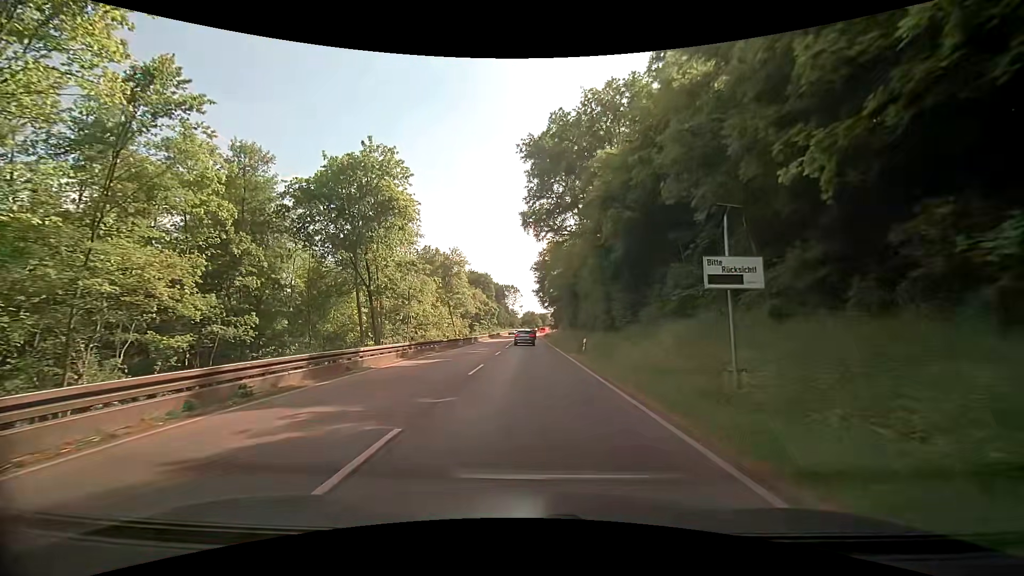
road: secondary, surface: asphalt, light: Day
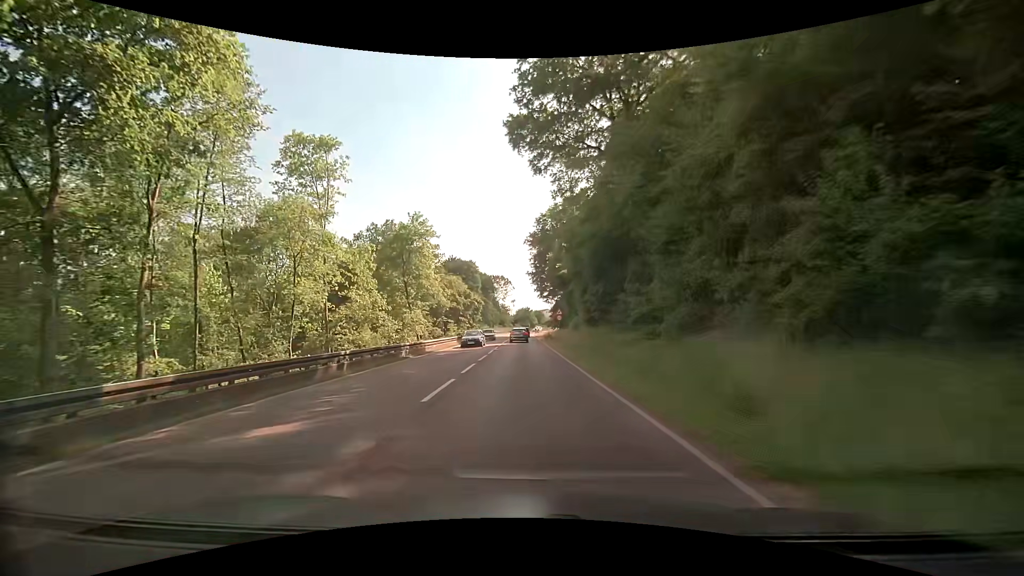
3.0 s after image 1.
(-0.1, +29.4) m; 0°
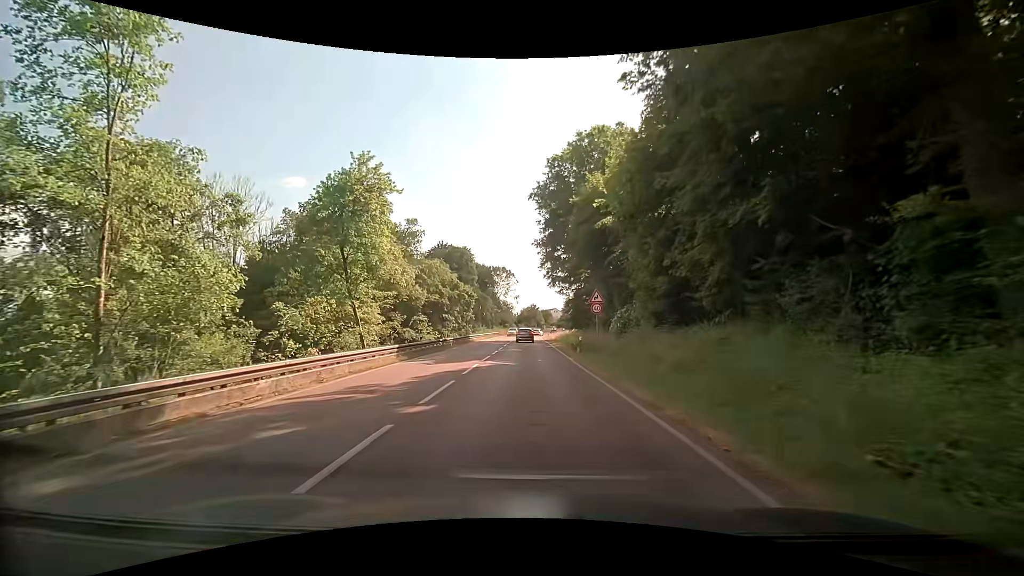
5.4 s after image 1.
(+0.1, +24.6) m; +1°
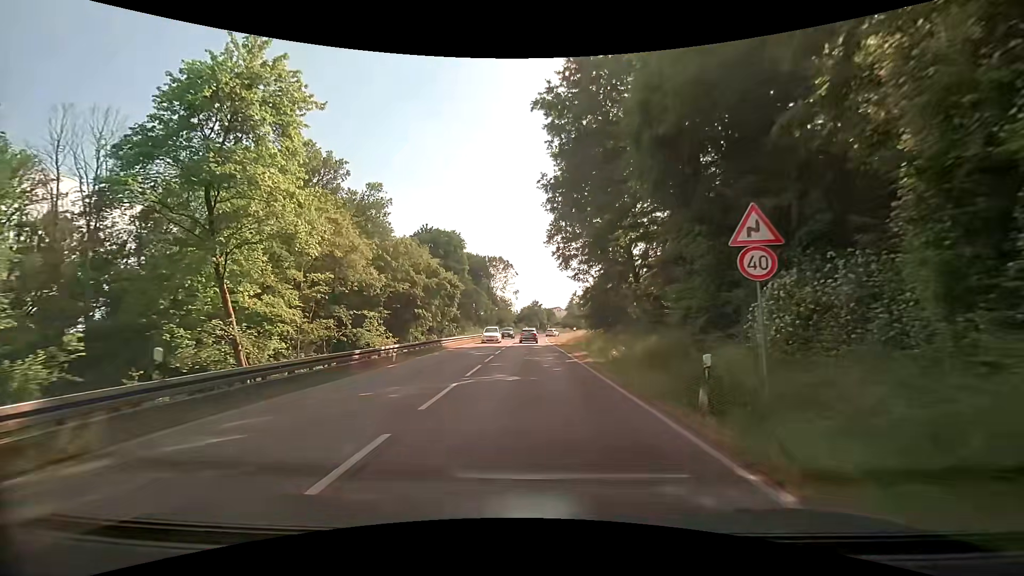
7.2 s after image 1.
(-0.4, +18.7) m; -1°
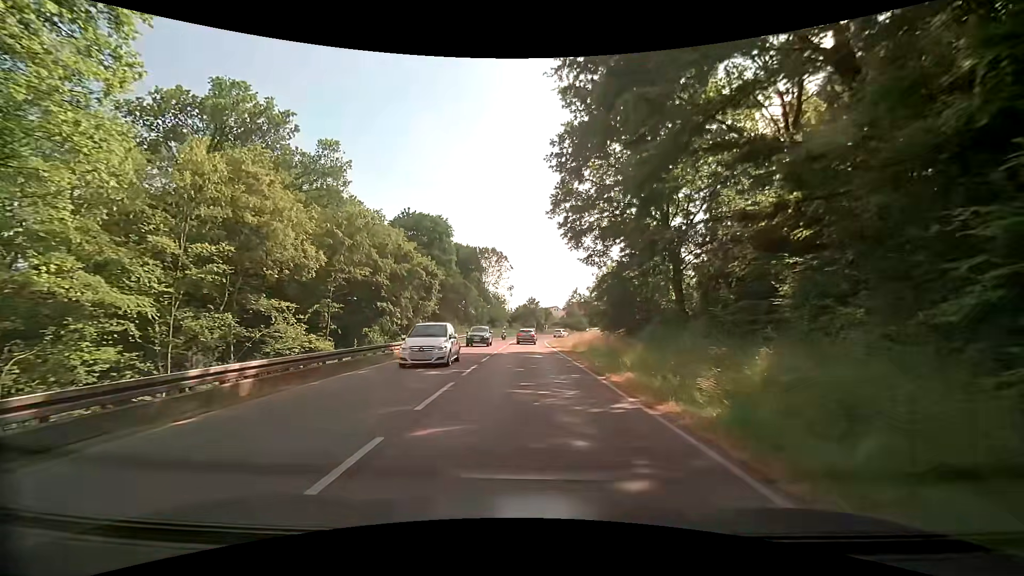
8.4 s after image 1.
(+0.1, +12.3) m; 0°
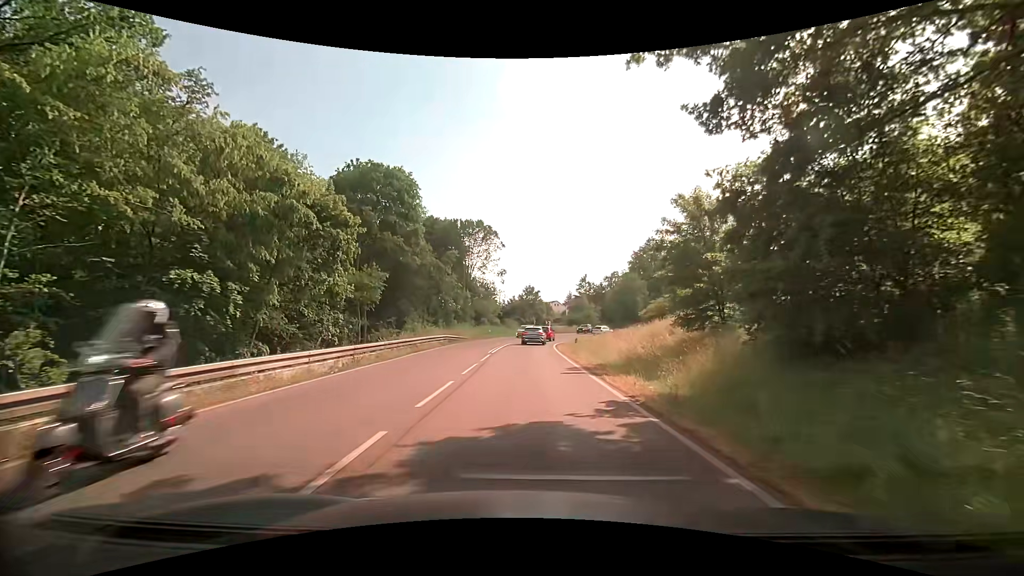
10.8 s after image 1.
(+0.2, +23.7) m; +2°
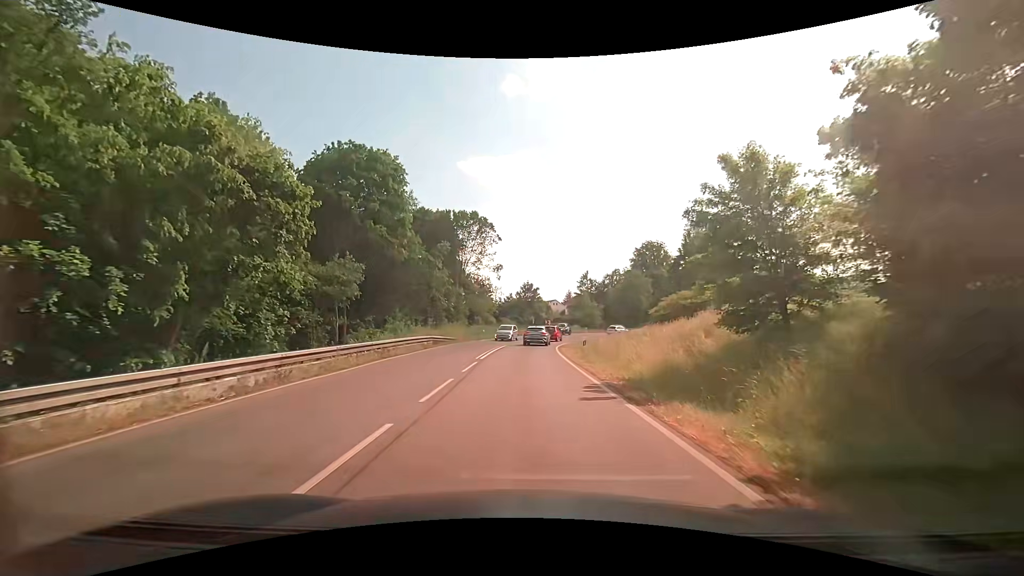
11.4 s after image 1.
(-0.1, +5.5) m; 0°
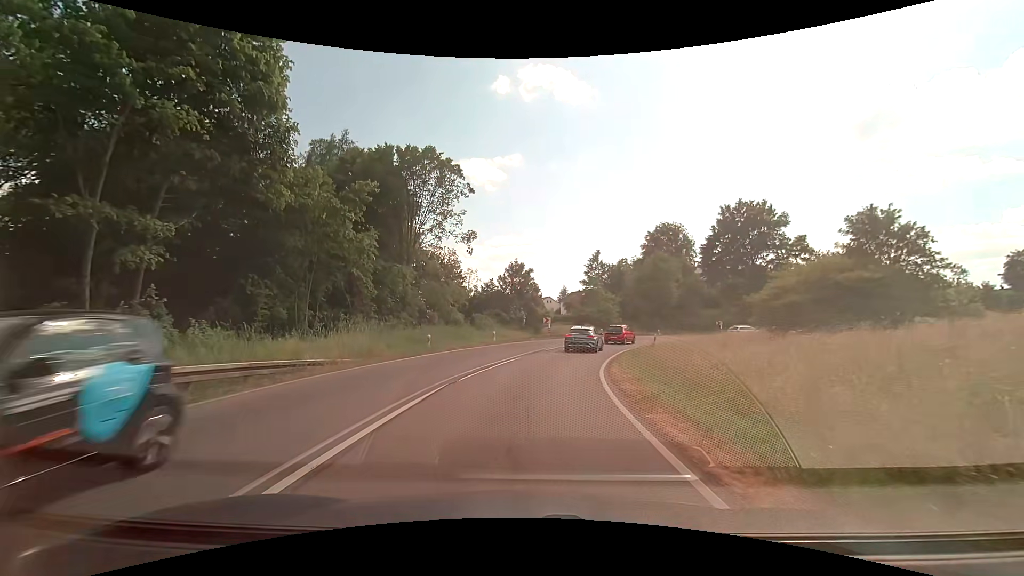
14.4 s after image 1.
(0.0, +25.3) m; +1°
(0, +10) (+1, +20) (+3, +30) (+7, +39) (+11, +48) (+18, +55) (+27, +60) (+36, +63) (+46, +63) (+56, +60) m
